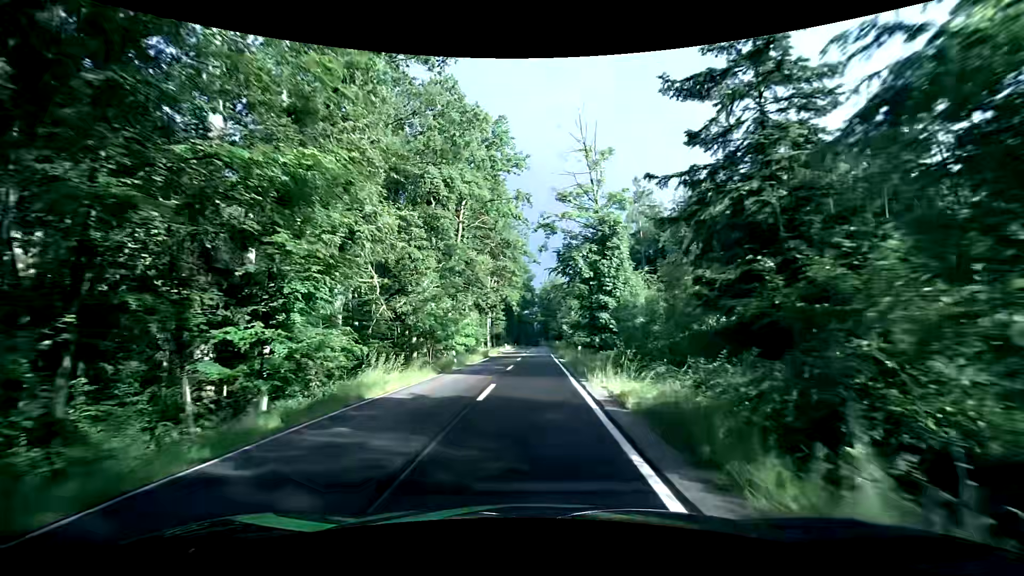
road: tertiary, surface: asphalt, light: Day
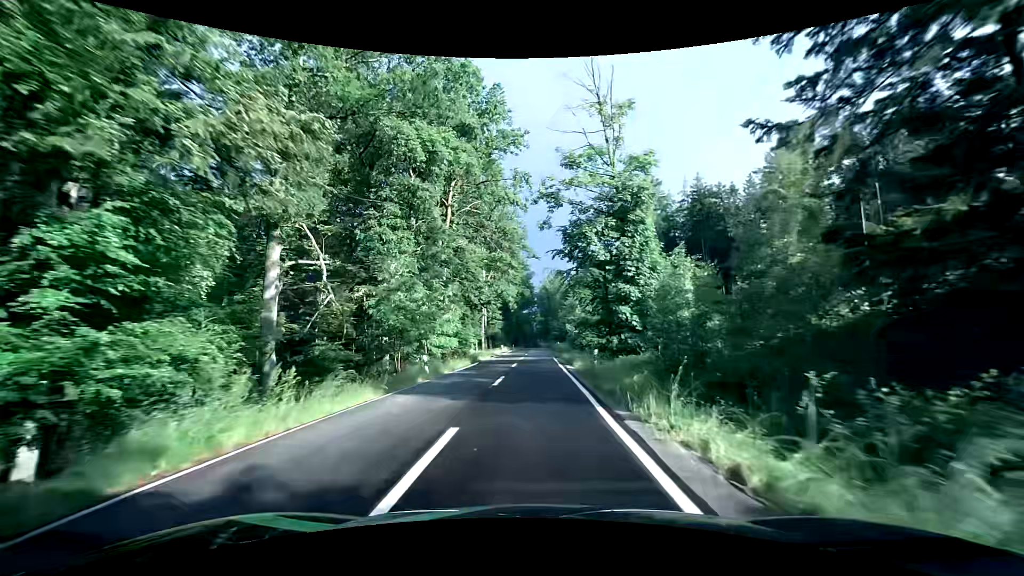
(-0.1, +7.6) m; -1°
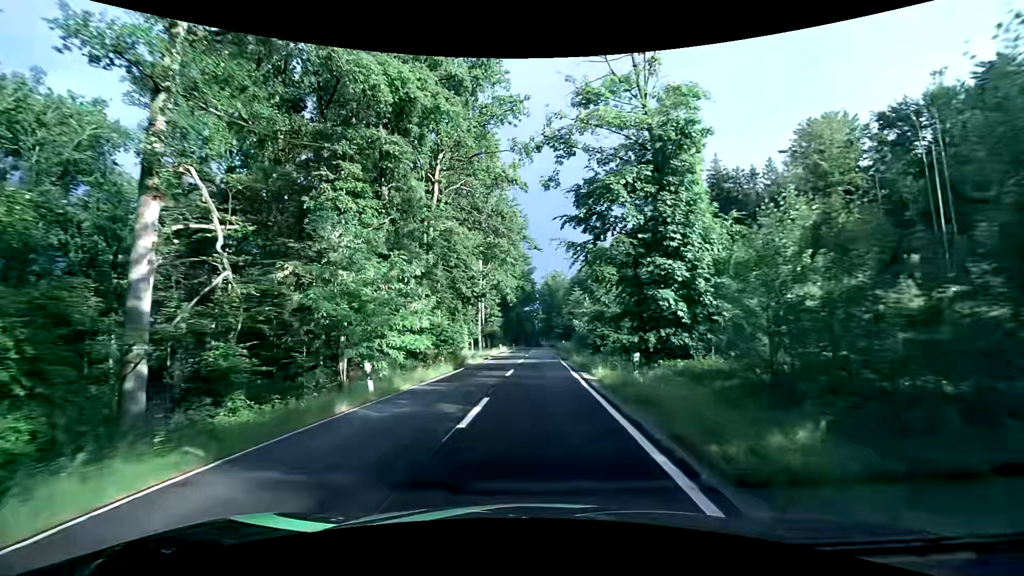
(0.0, +7.6) m; 0°
(0, +10) (0, +20) (0, +30) (+1, +40) (+1, +50) (+1, +60) (+2, +70) (+2, +80) (+2, +90) (+2, +100) m
